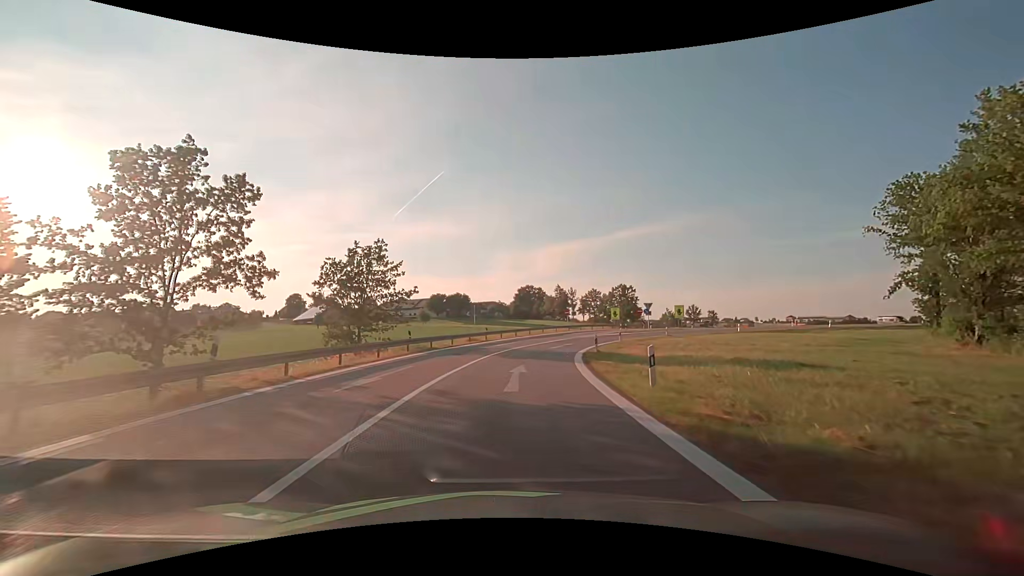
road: motorway_link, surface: asphalt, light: Day
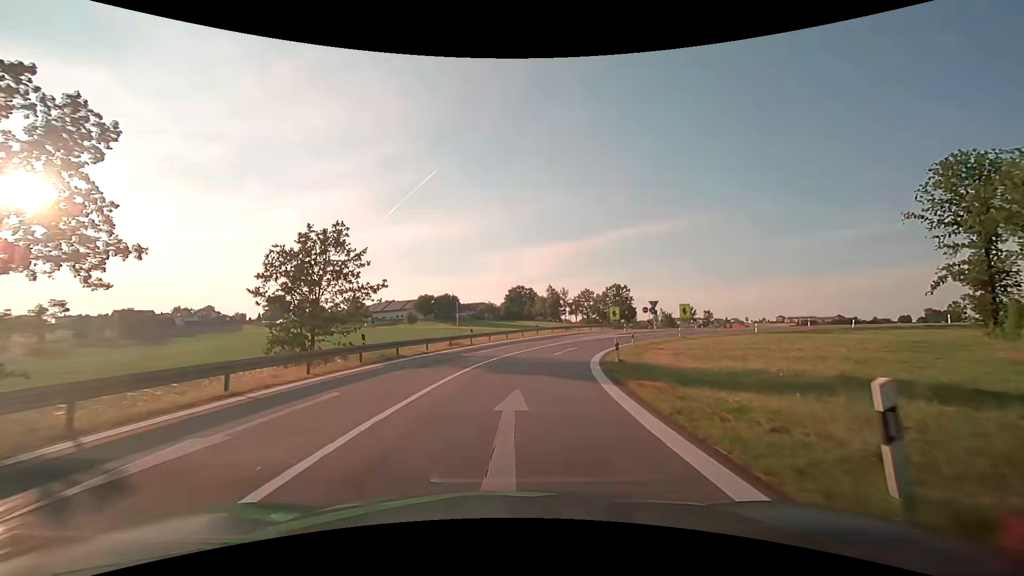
(+0.1, +7.0) m; +1°
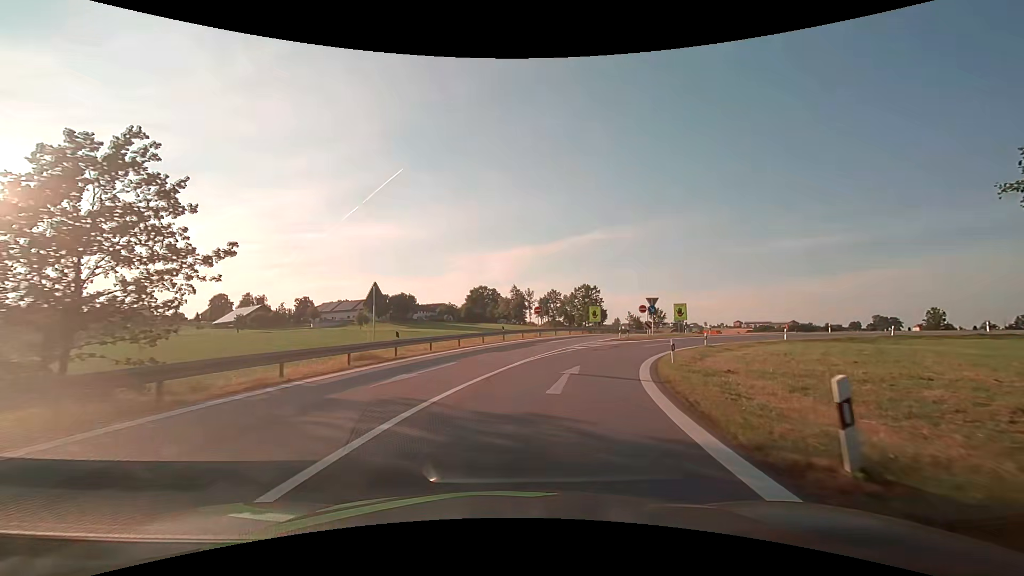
(+0.4, +14.0) m; +4°
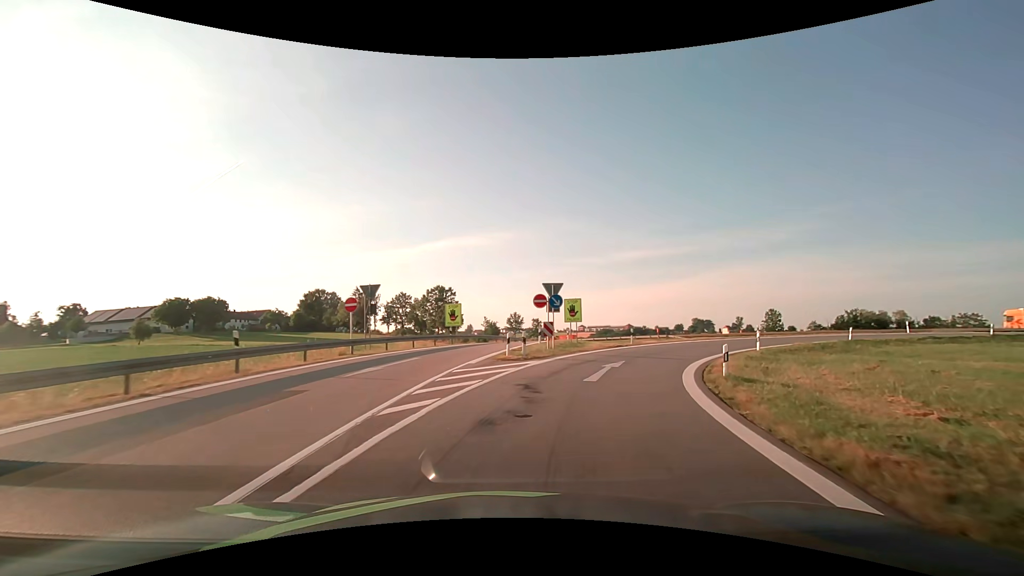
(+2.5, +20.4) m; +16°
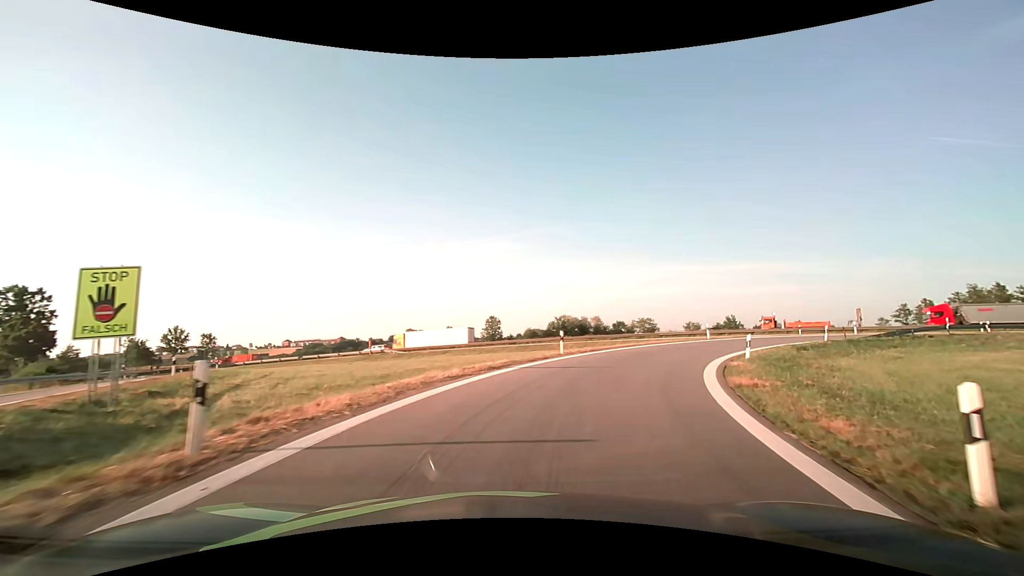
(+6.8, +25.1) m; +31°
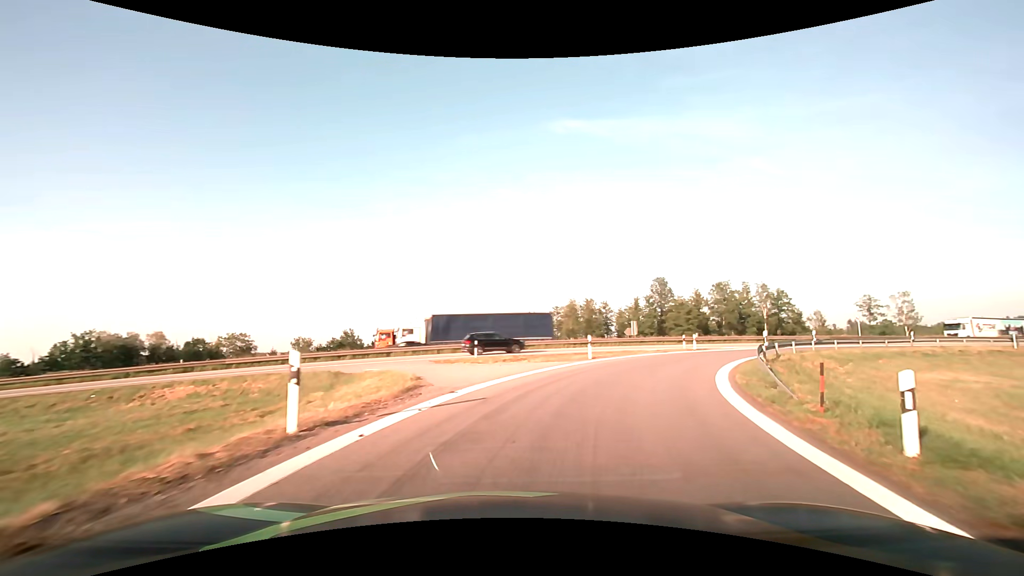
(+10.8, +28.6) m; +42°
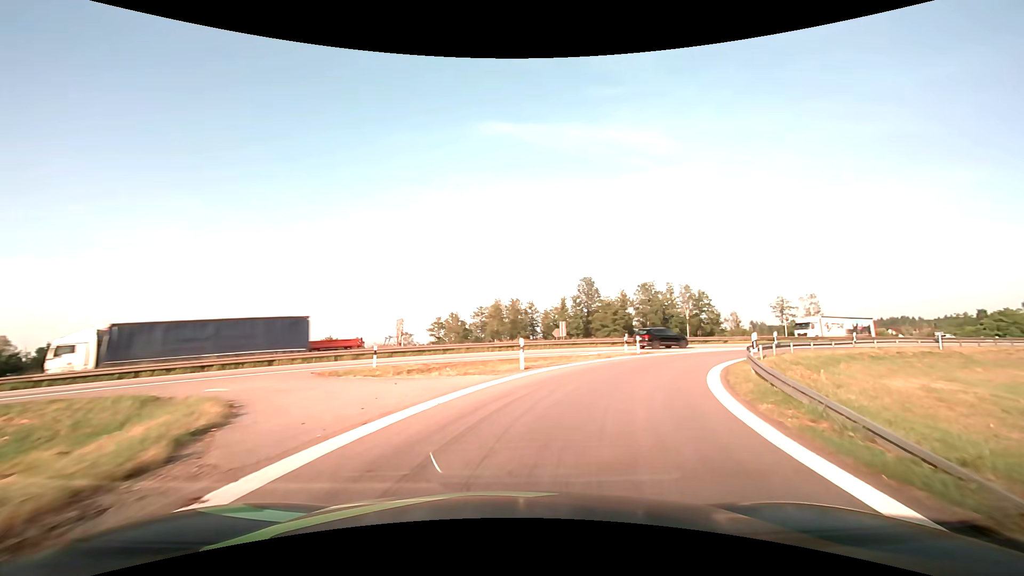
(+0.5, +6.1) m; +9°
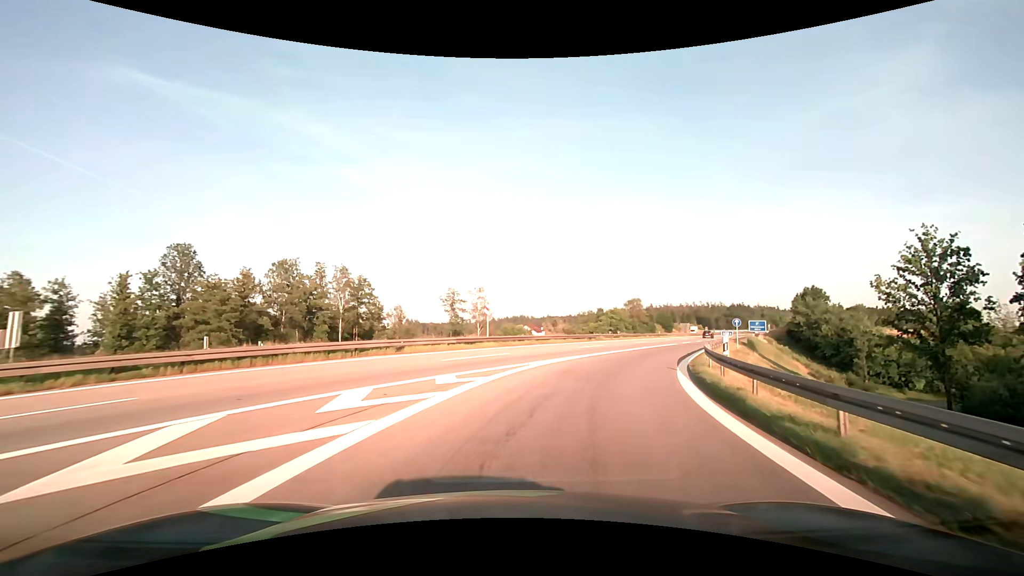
(+10.5, +28.7) m; +38°
(+1, +10) (+3, +20) (+7, +29) (+11, +38) (+16, +47) (+20, +56) (+25, +65) (+30, +73) (+34, +82) (+39, +91) m
